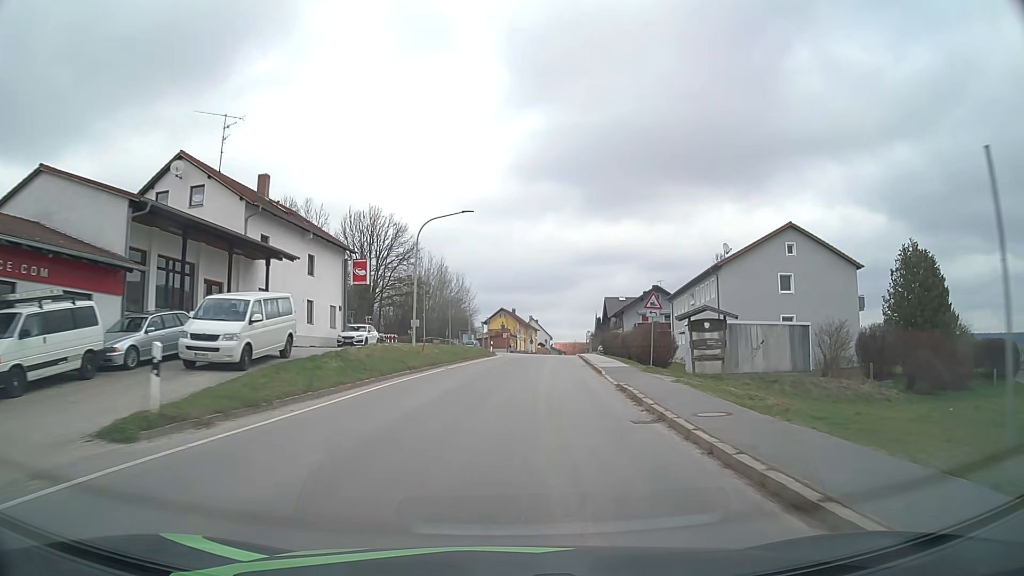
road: tertiary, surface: asphalt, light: Day
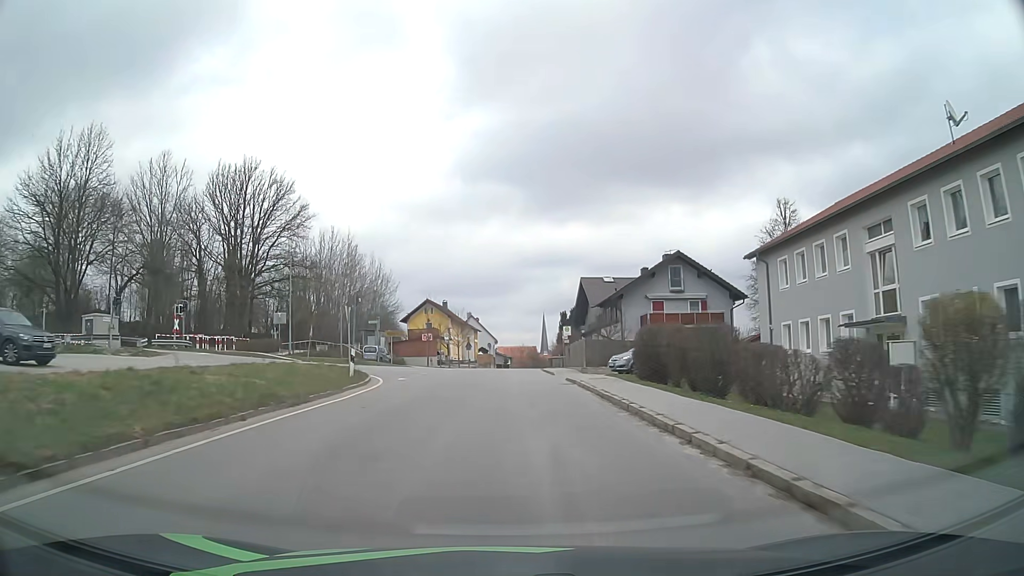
(+2.0, +36.8) m; +5°
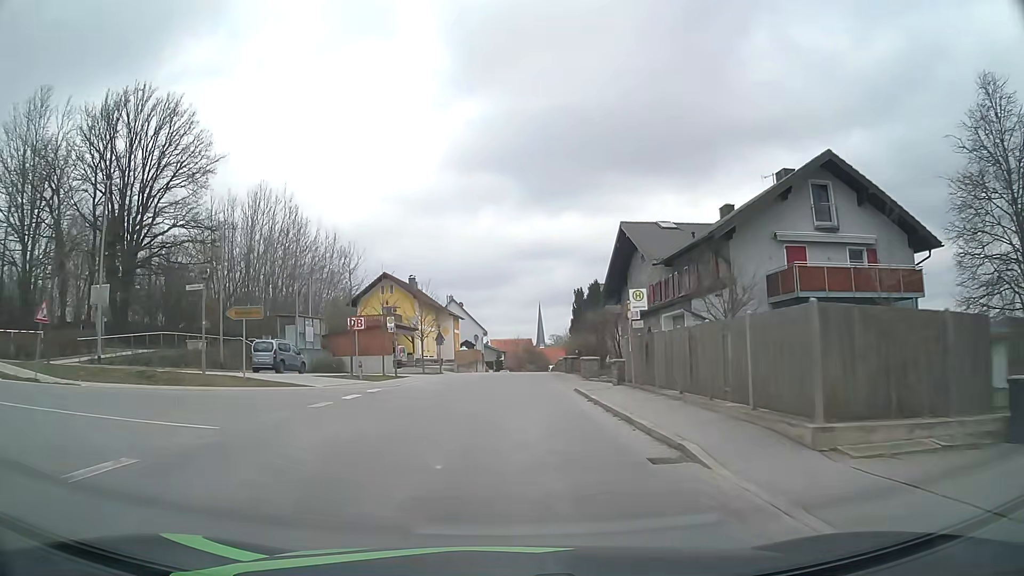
(+0.3, +27.5) m; +1°
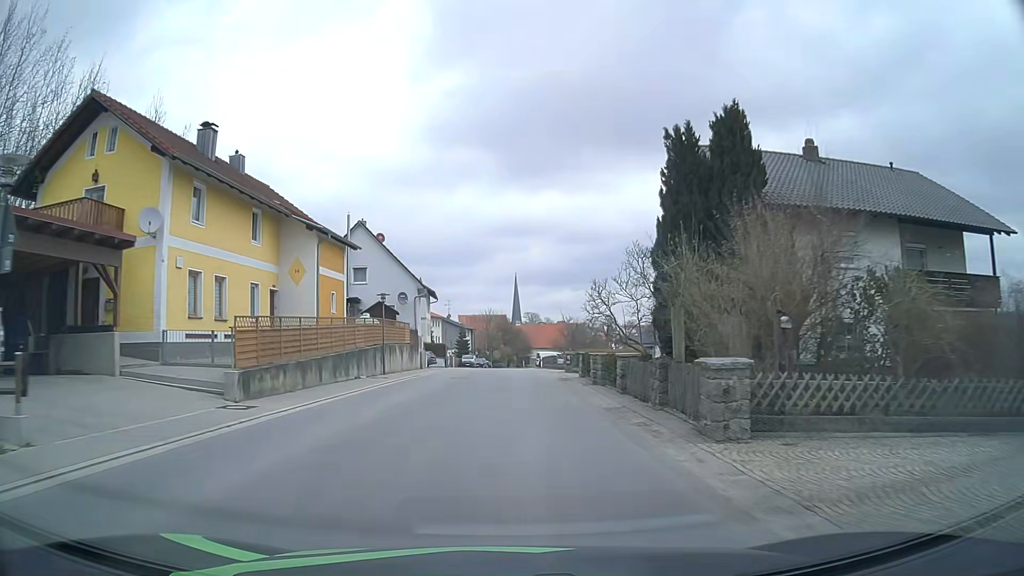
(+0.8, +45.4) m; +2°
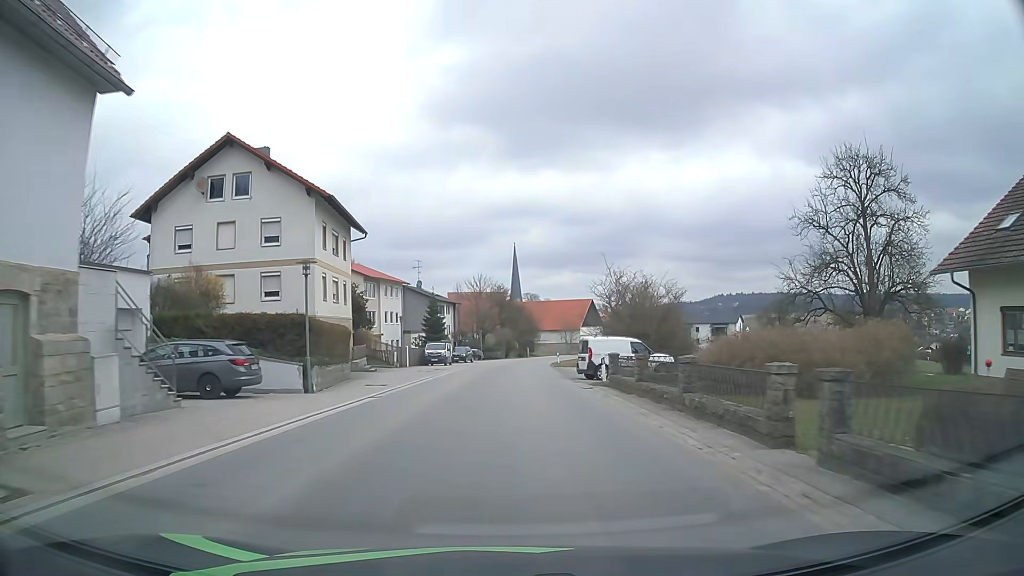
(+0.1, +44.5) m; 0°
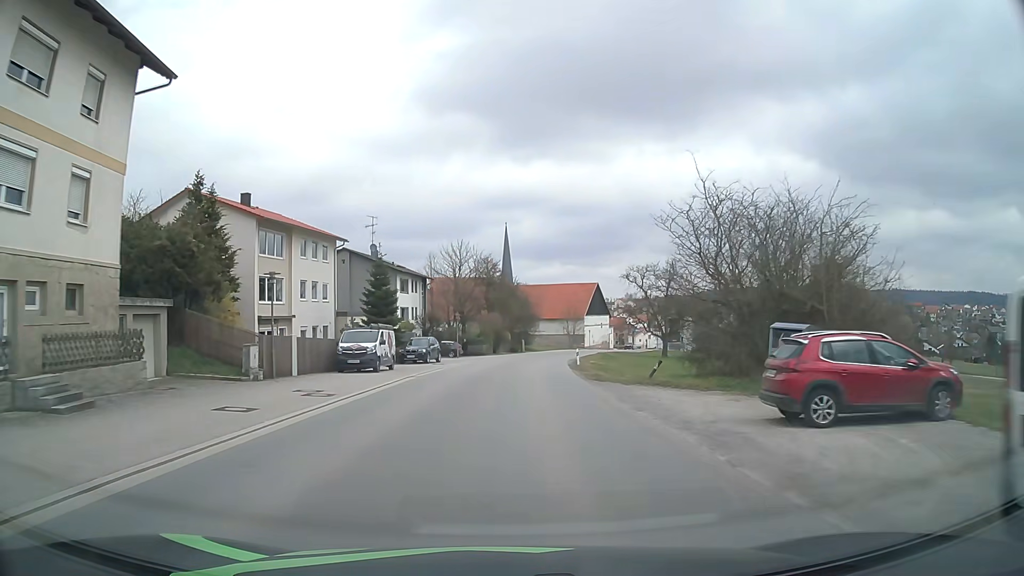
(+0.2, +27.0) m; +1°
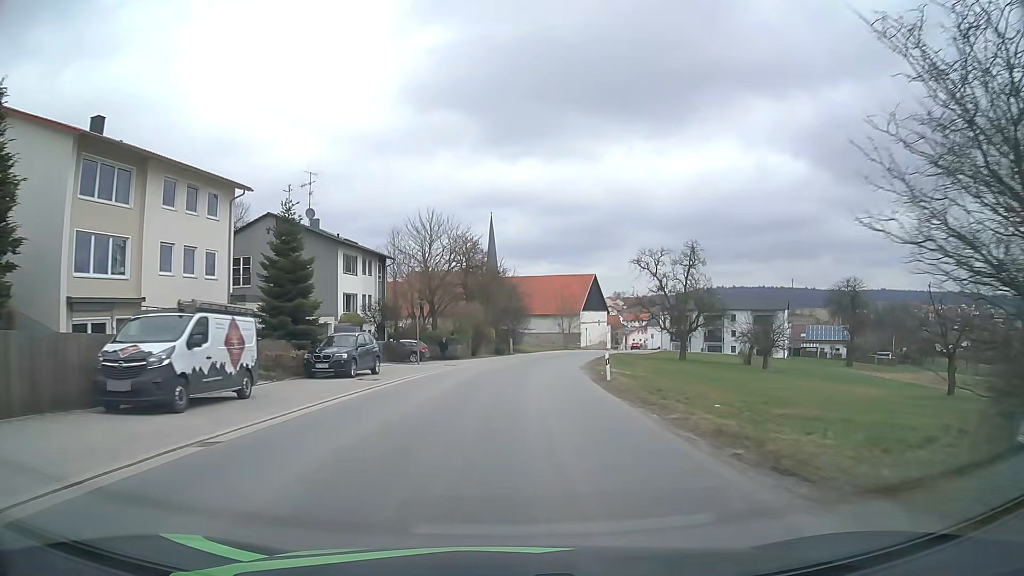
(+0.2, +17.7) m; +2°
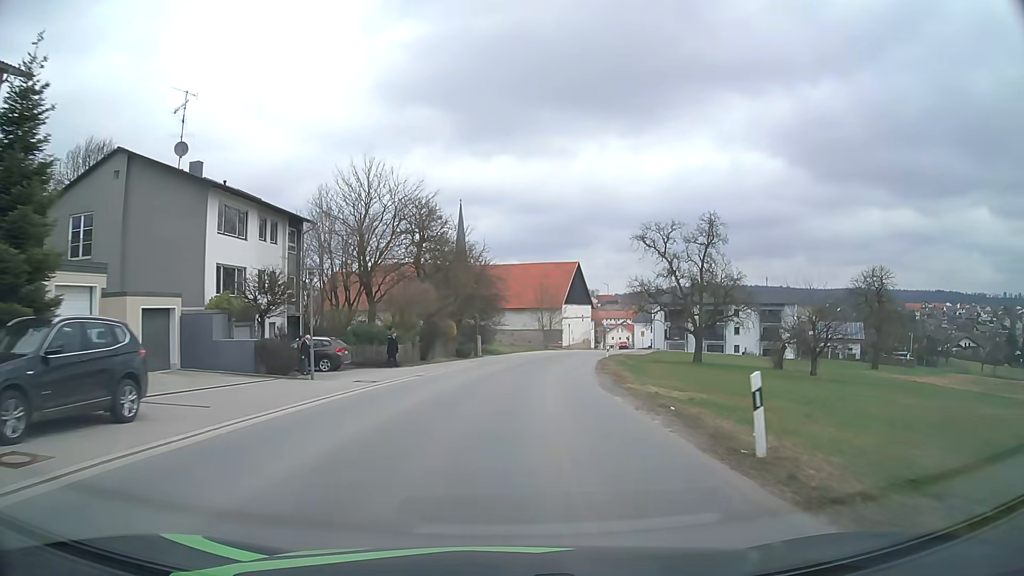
(+0.2, +17.4) m; +2°
(0, +10) (+1, +20) (+1, +30) (+3, +40) (+4, +50) (+6, +60) (+9, +69) (+11, +79) (+13, +89) (+16, +98) m
